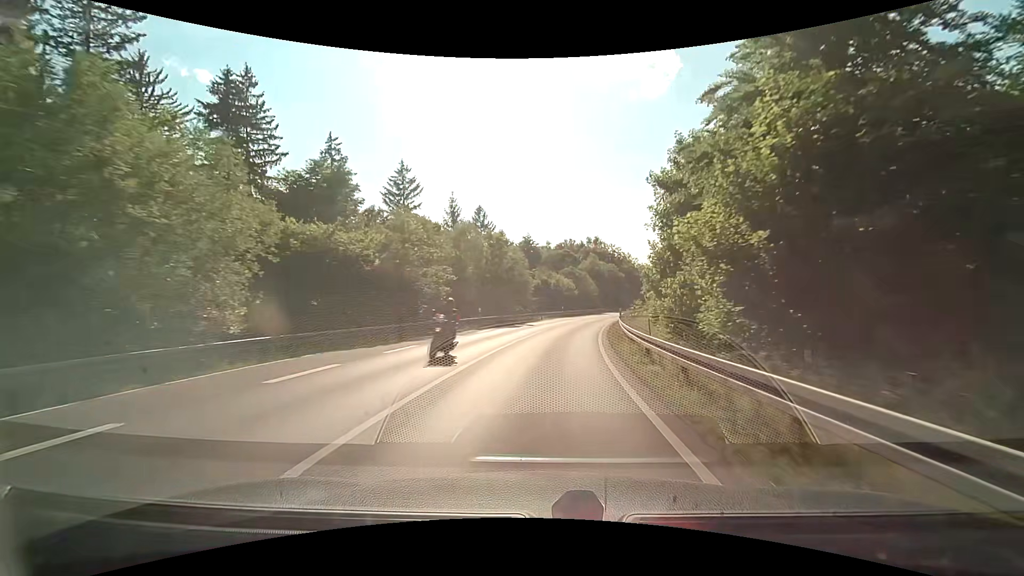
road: secondary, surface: asphalt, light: Day
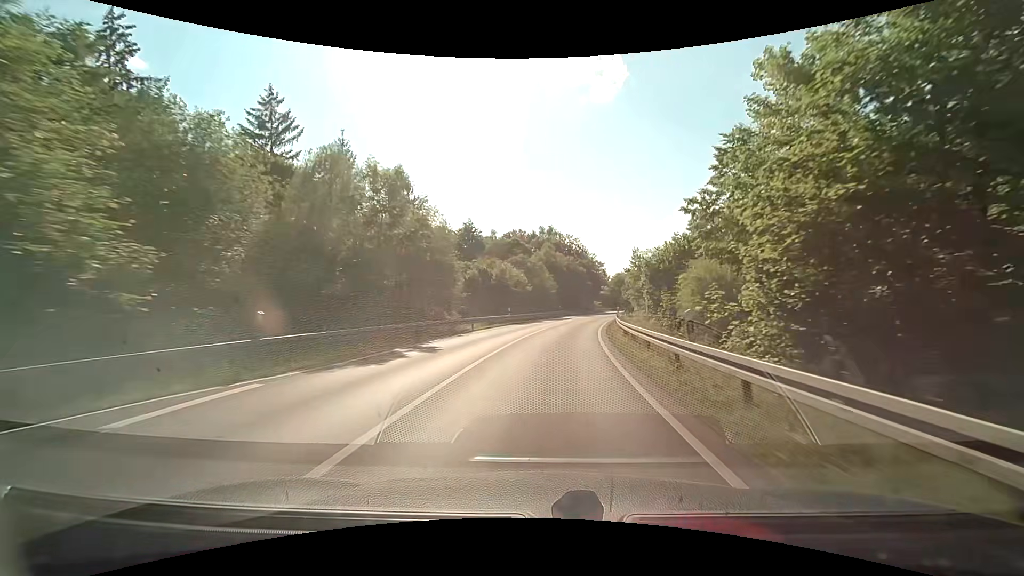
(+1.1, +21.9) m; +5°
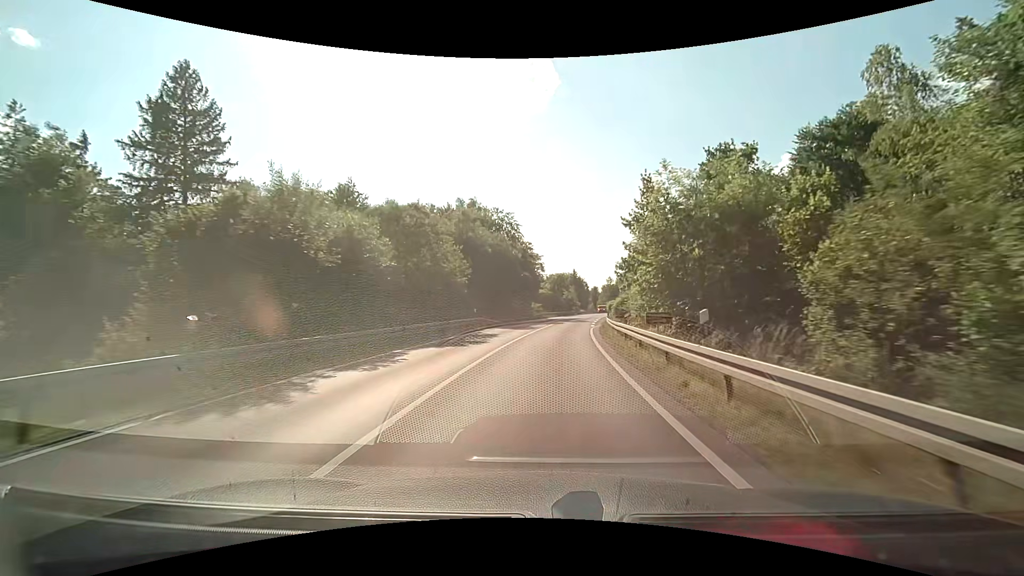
(+2.5, +31.8) m; +8°
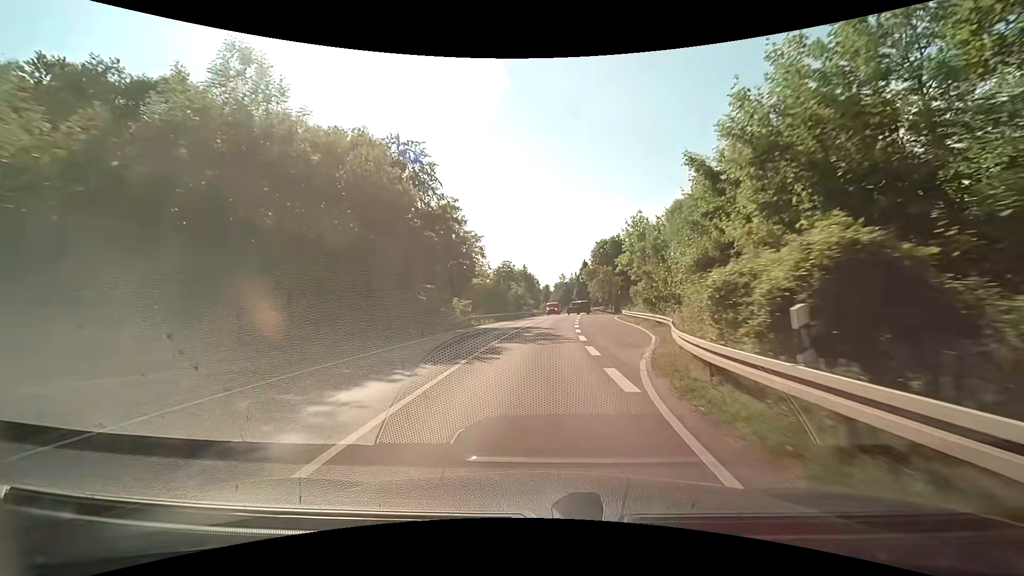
(+2.0, +31.2) m; +6°
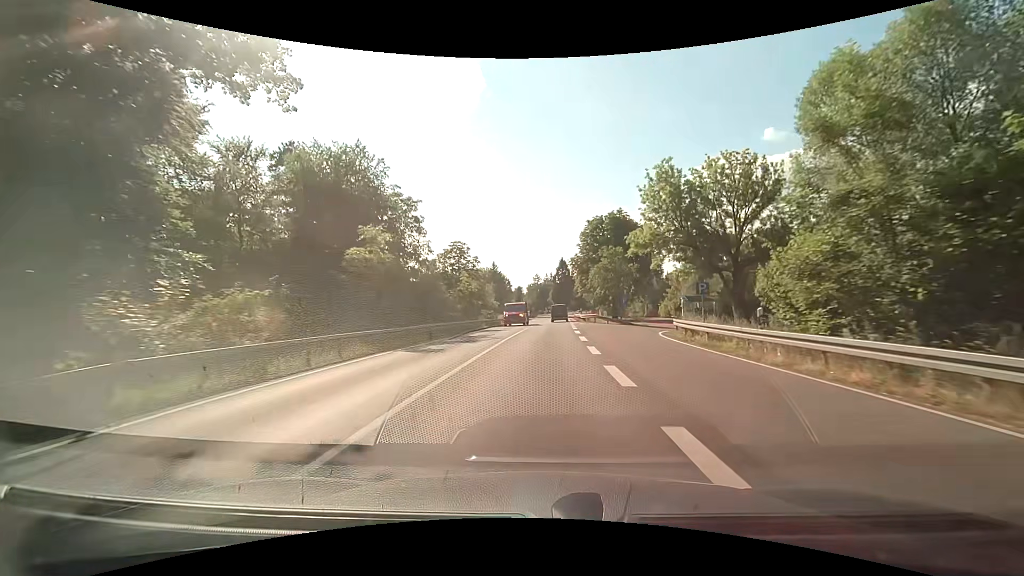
(+0.8, +29.1) m; +3°
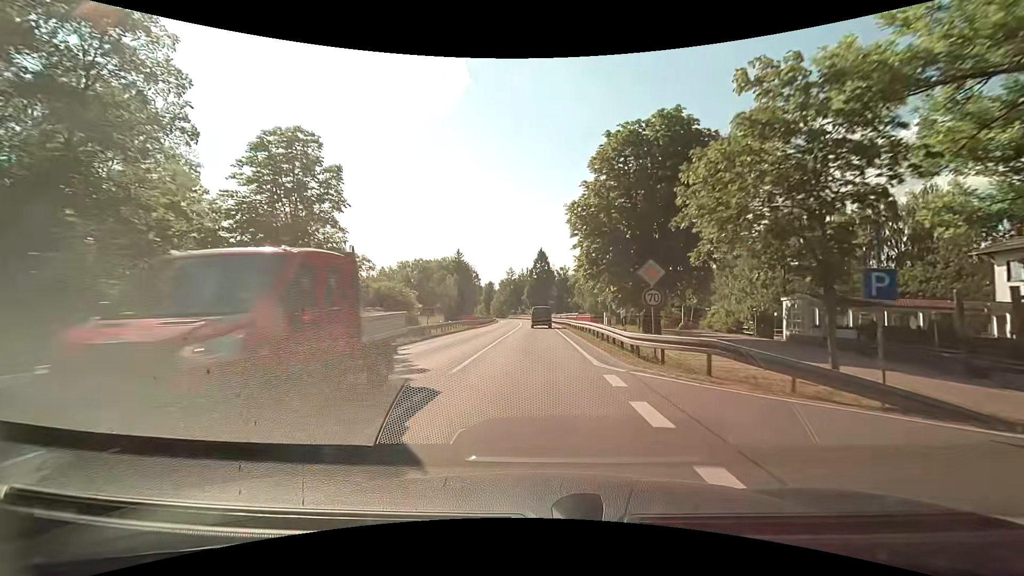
(+0.8, +35.9) m; +3°
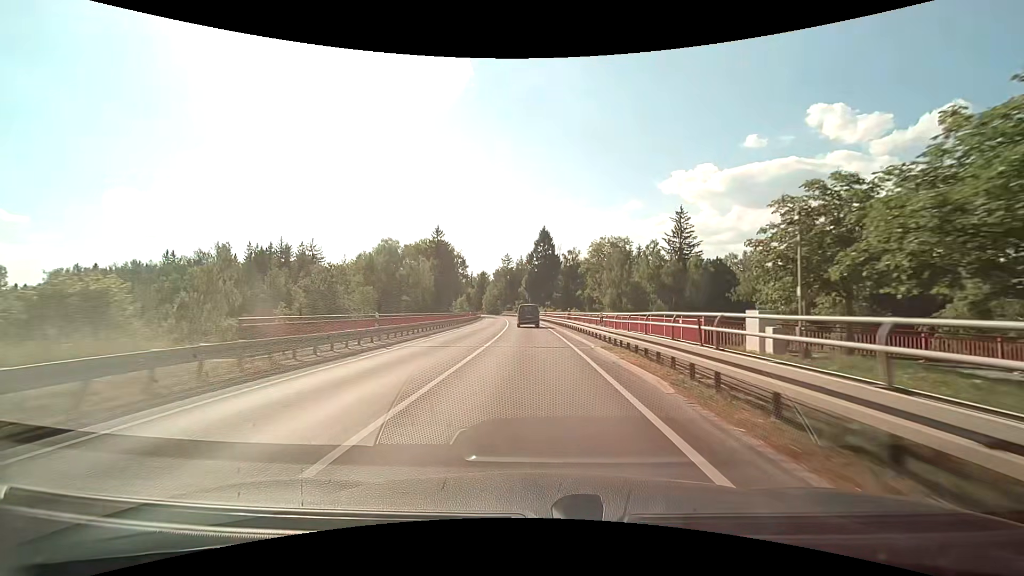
(0.0, +37.3) m; -1°
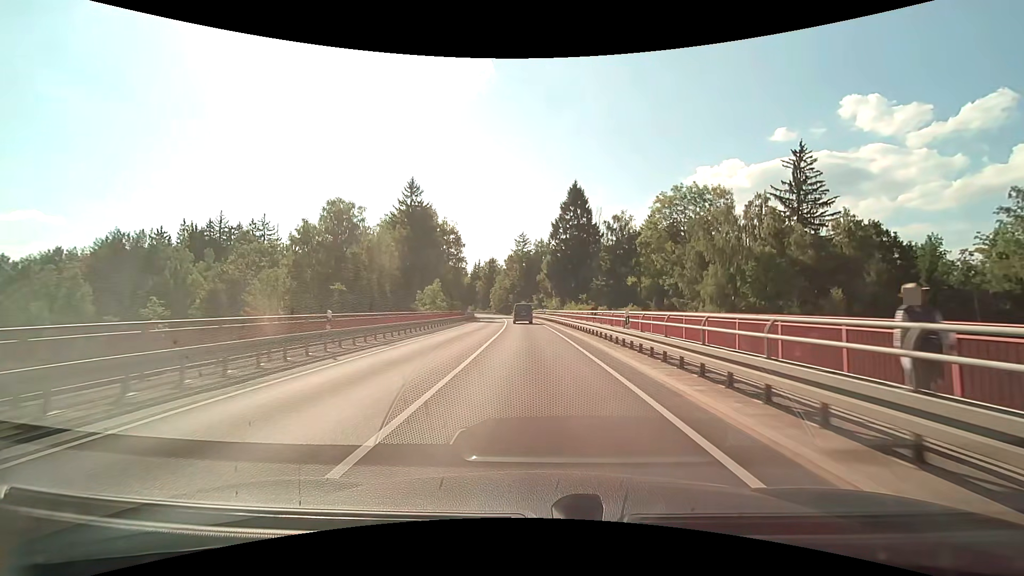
(-0.8, +46.6) m; -2°
(0, +10) (0, +20) (0, +30) (-1, +40) (-1, +50) (-2, +60) (-2, +70) (-3, +80) (-5, +90) (-6, +100) m
